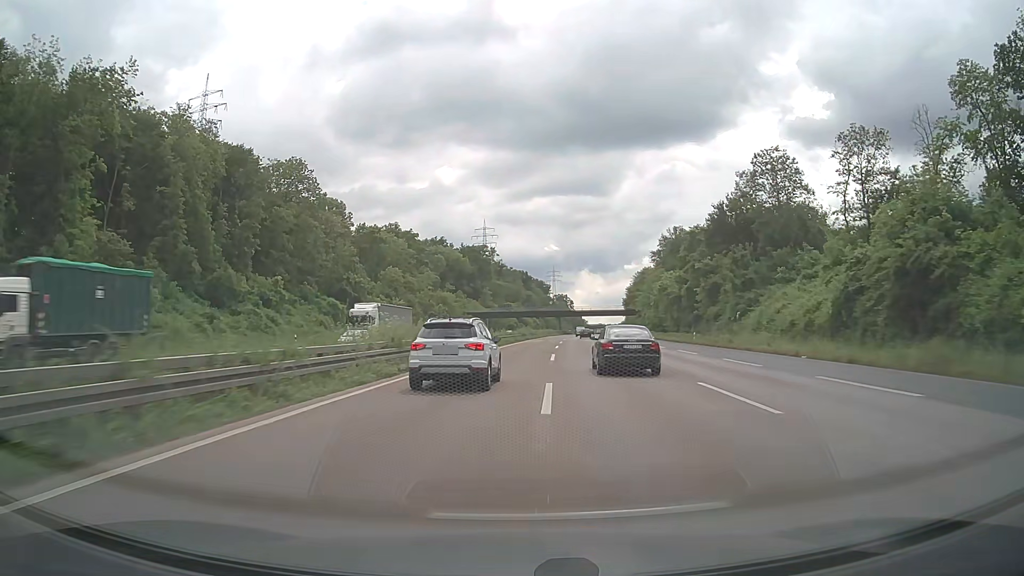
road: motorway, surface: asphalt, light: Day
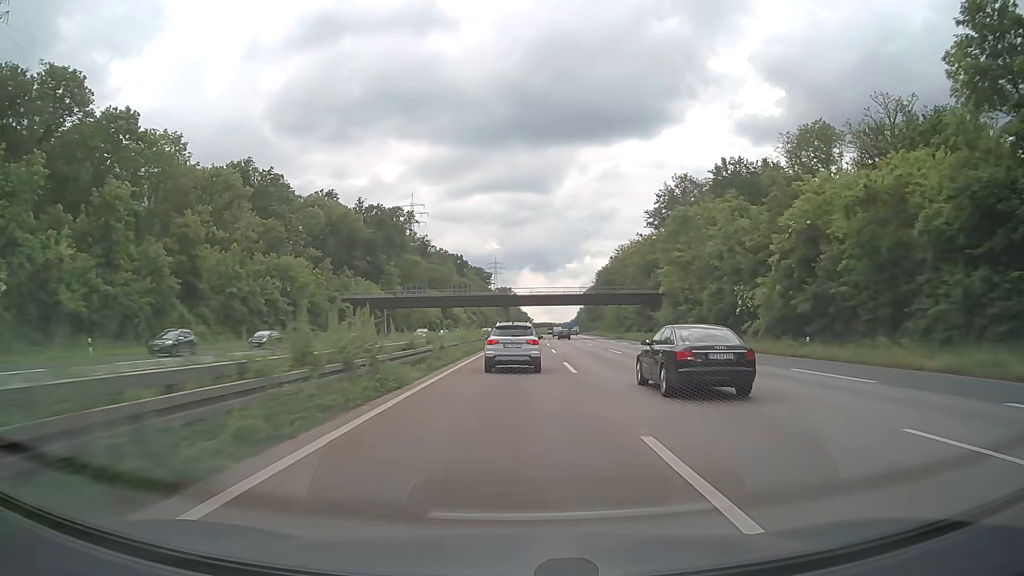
(+3.8, +80.8) m; +5°
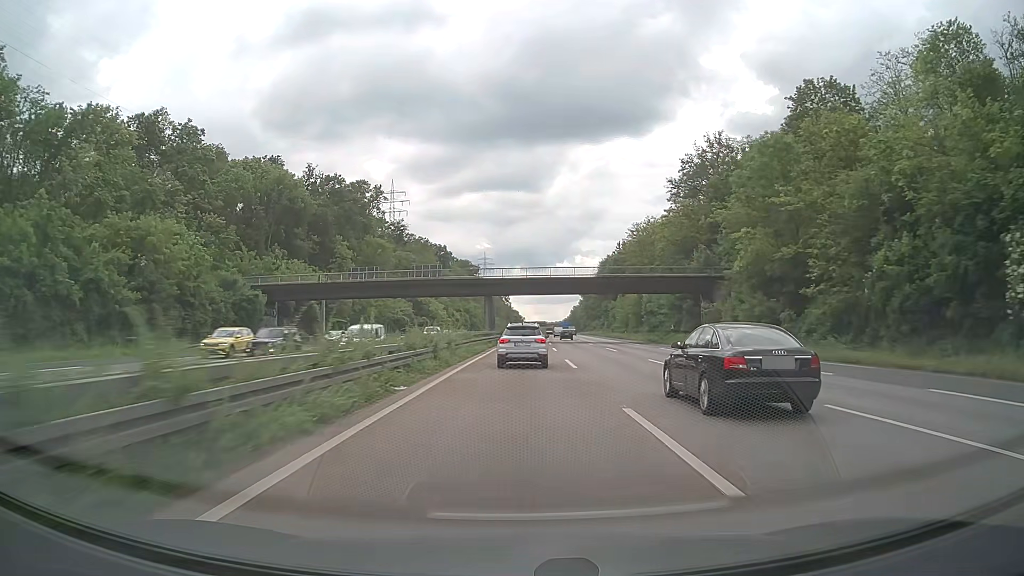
(+0.2, +33.0) m; +1°
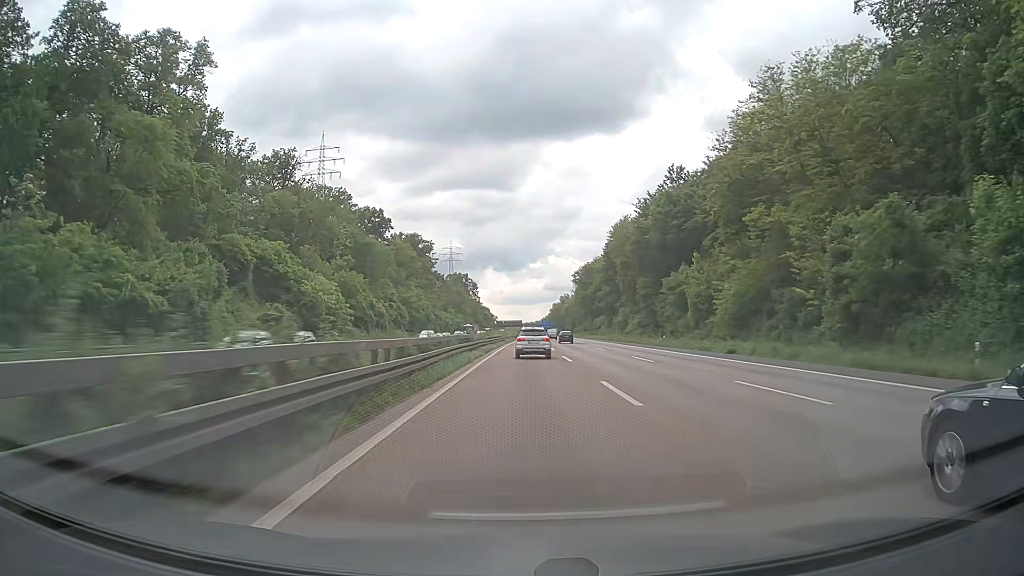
(+1.5, +83.7) m; +2°
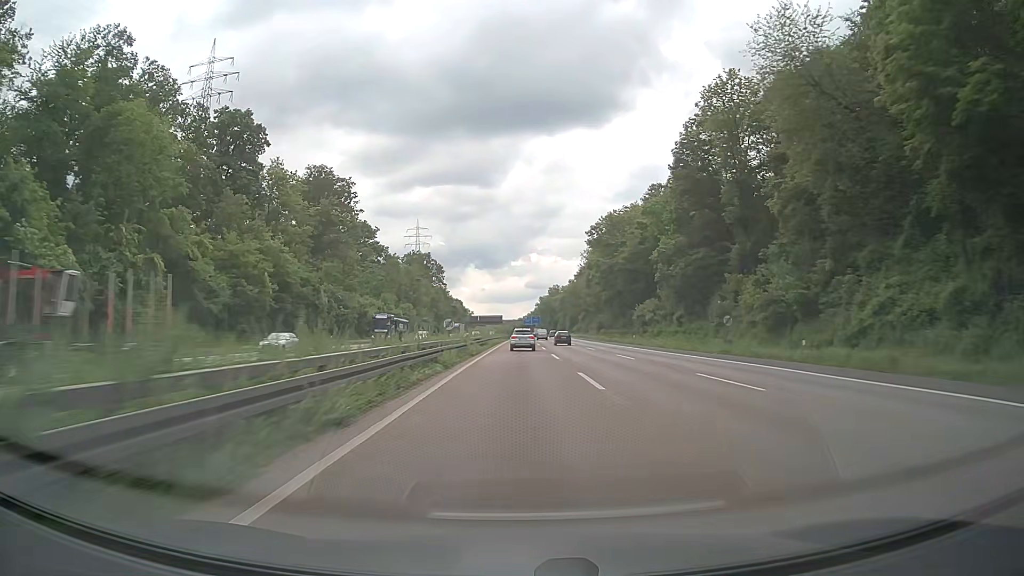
(+1.2, +87.4) m; +1°
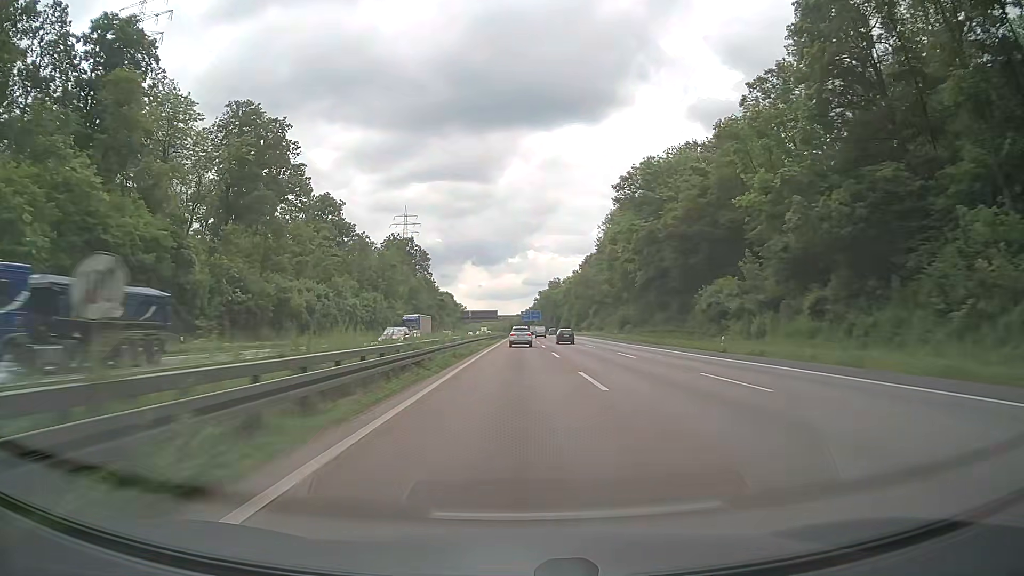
(+0.1, +37.1) m; 0°
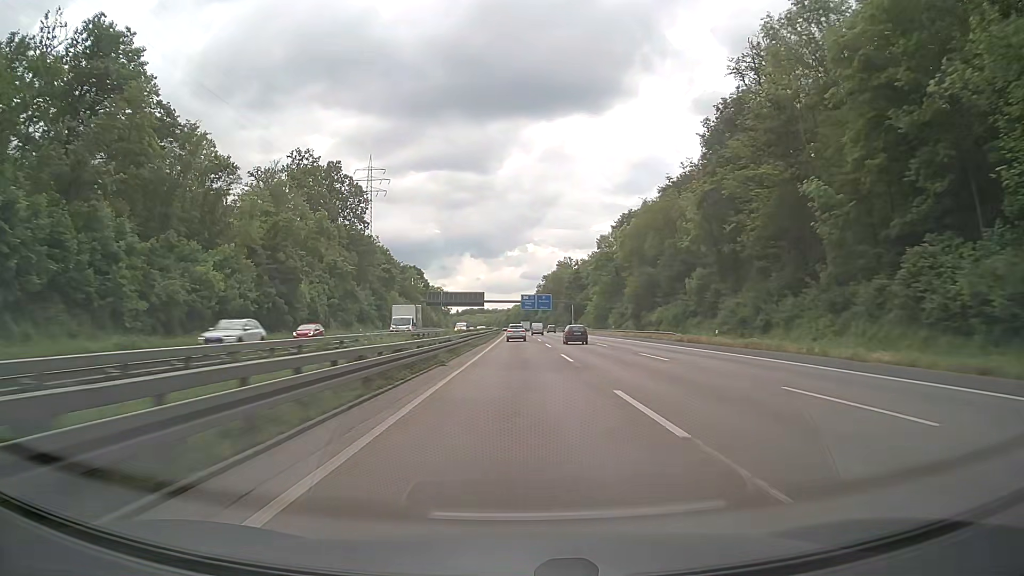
(0.0, +97.1) m; 0°
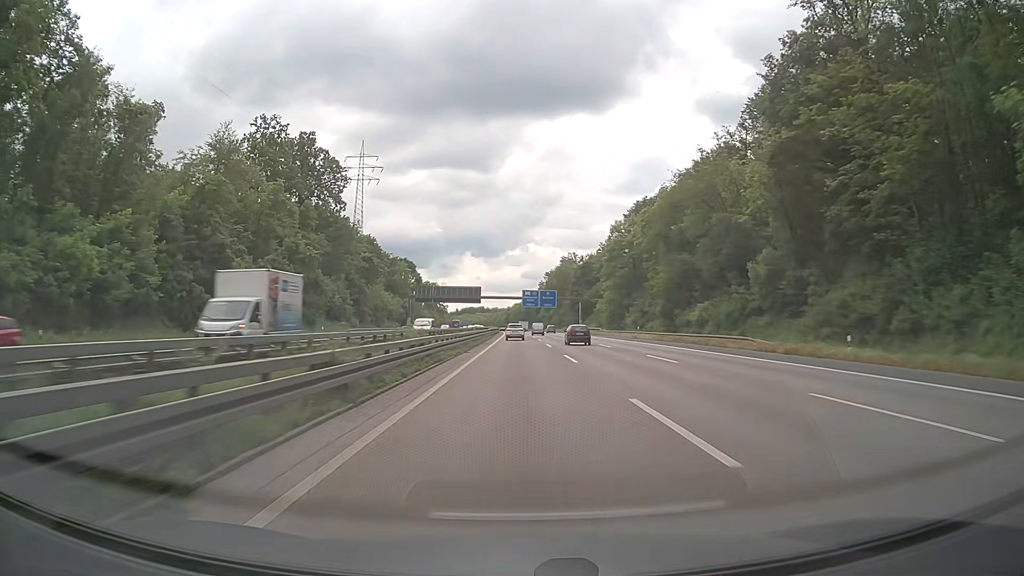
(0.0, +19.4) m; 0°
(0, +10) (0, +20) (0, +30) (0, +40) (0, +50) (0, +60) (0, +70) (0, +80) (0, +90) (0, +100) m
